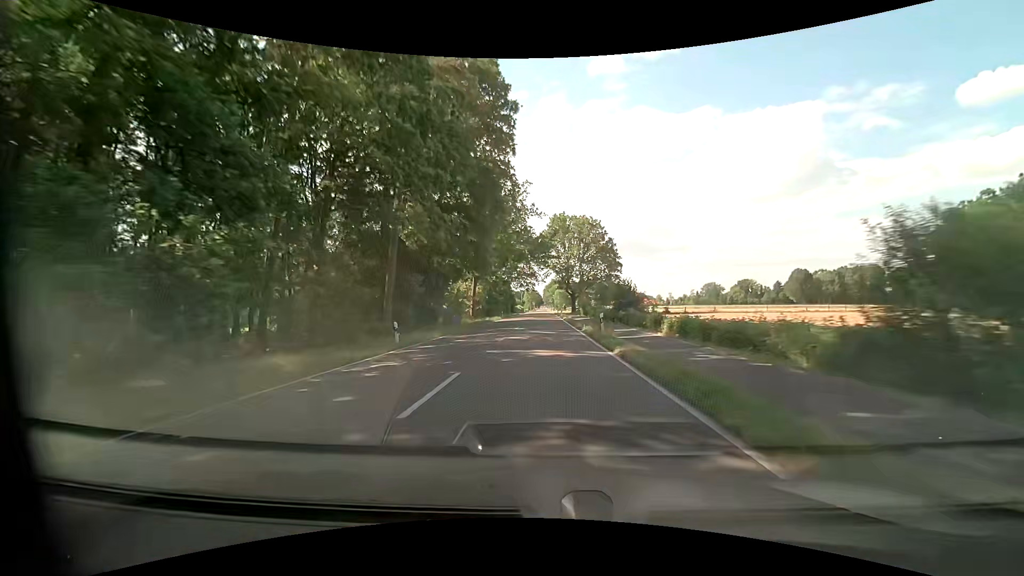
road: tertiary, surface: asphalt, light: Day
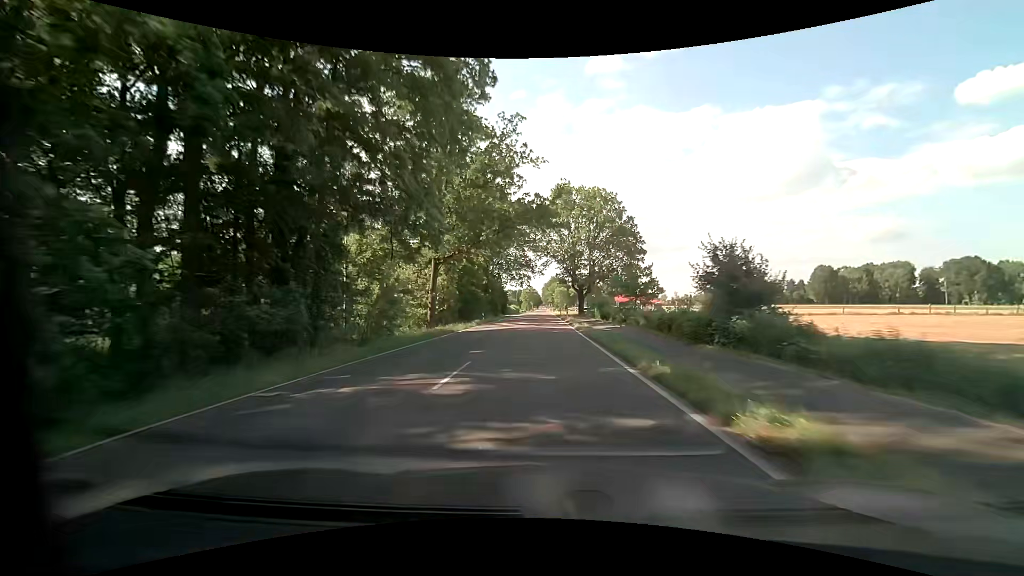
(+0.2, +22.3) m; 0°
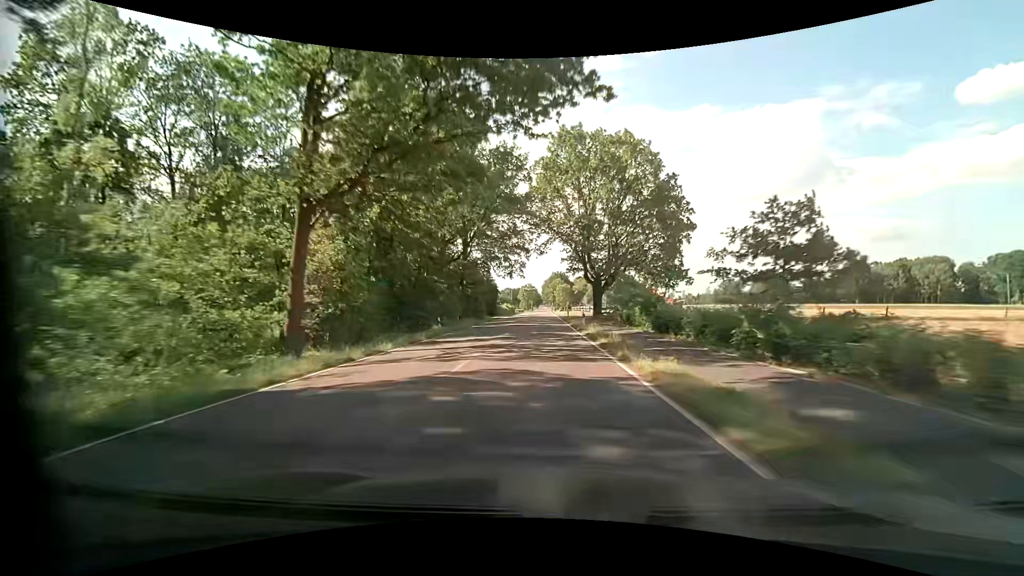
(0.0, +22.3) m; 0°
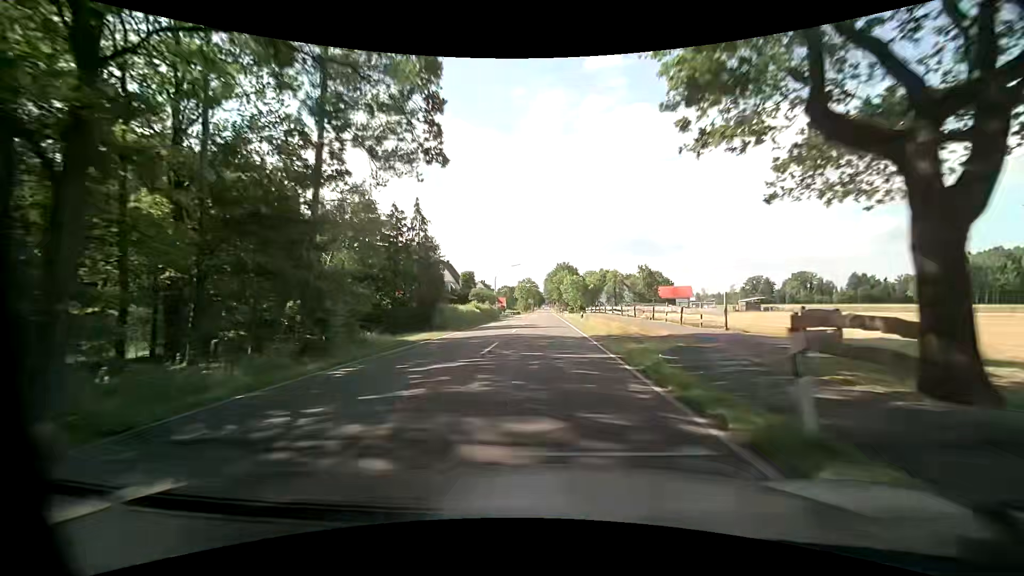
(0.0, +44.5) m; -1°
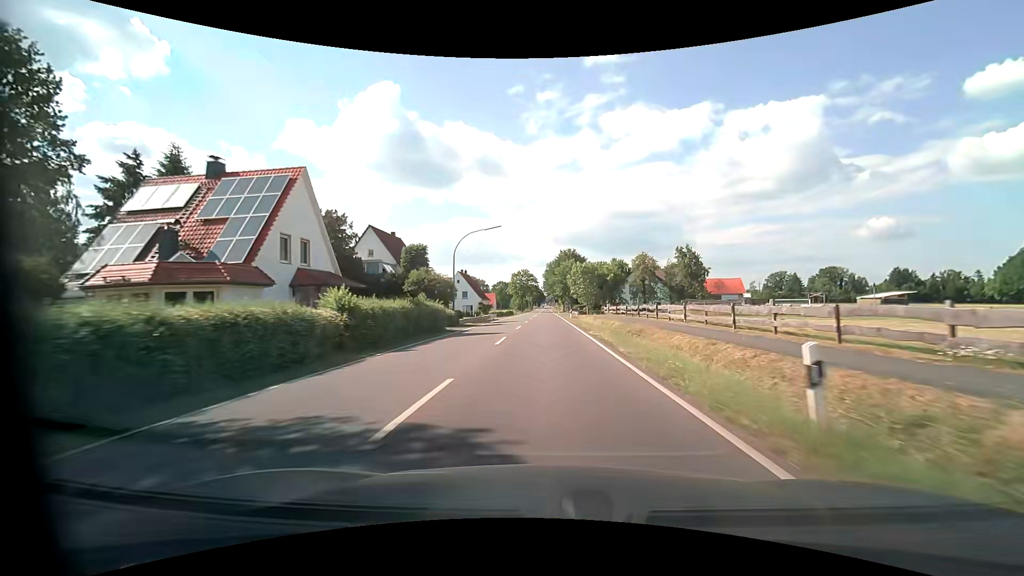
(+0.5, +33.3) m; +1°
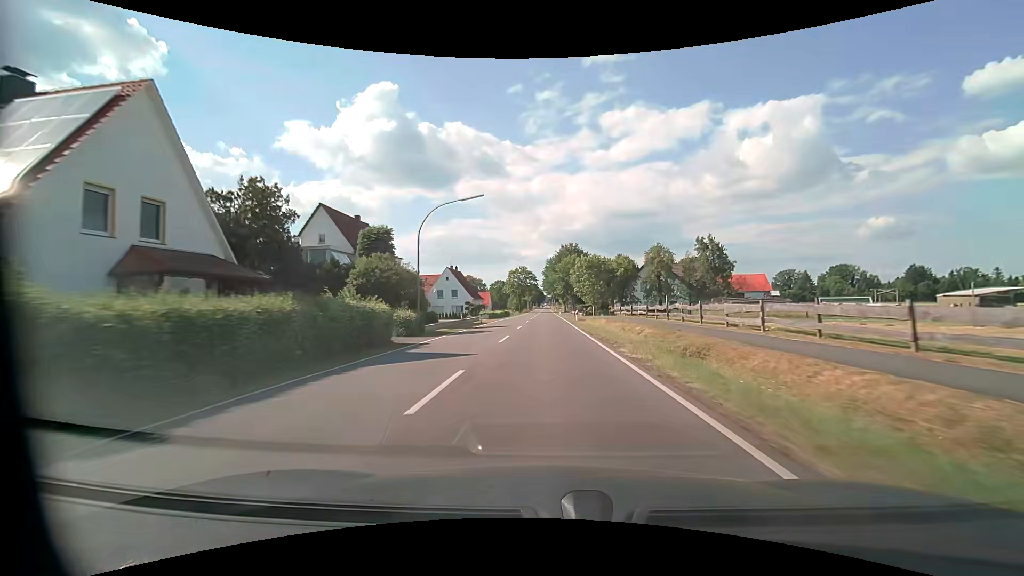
(0.0, +11.1) m; 0°
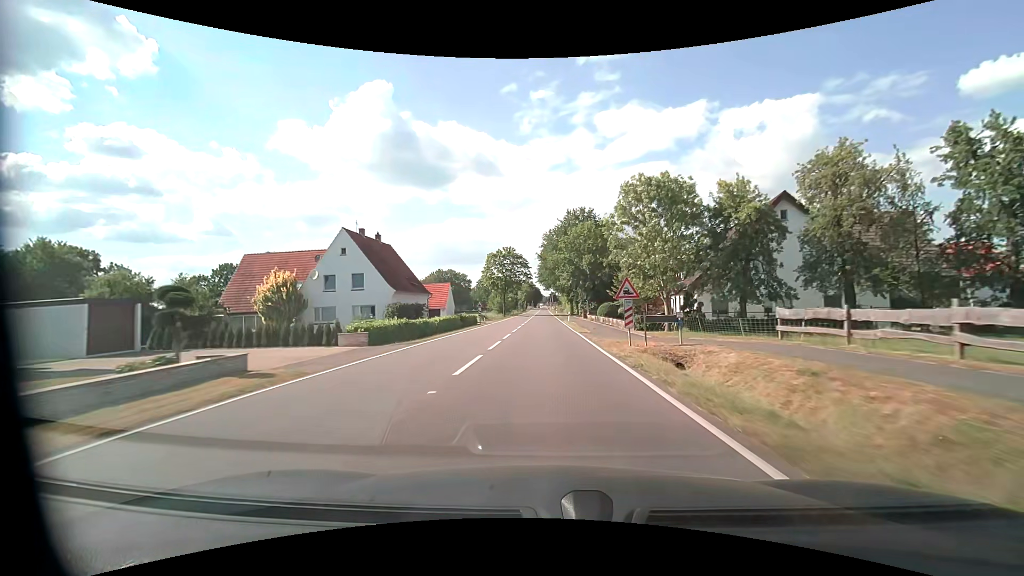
(+0.1, +44.5) m; 0°
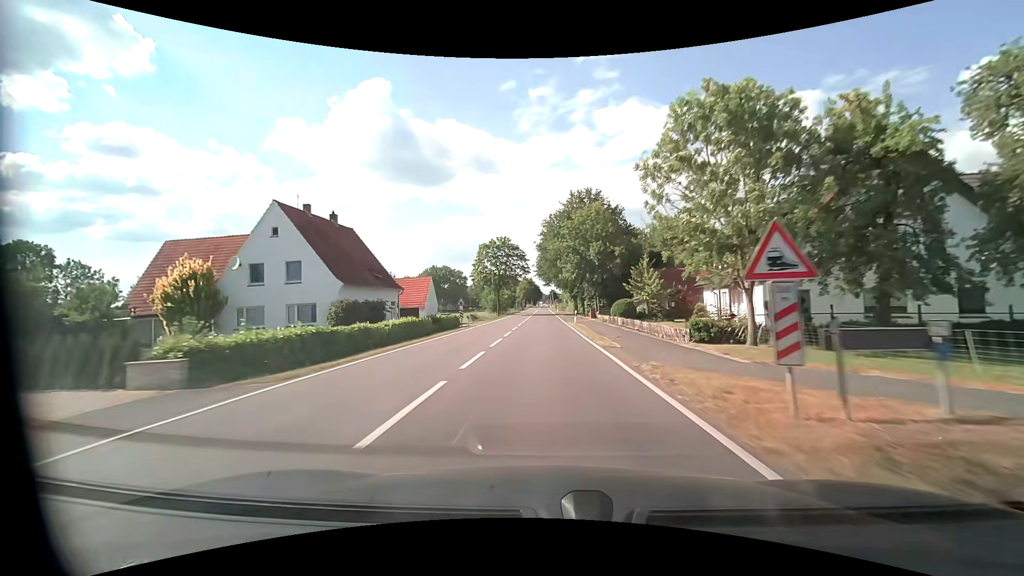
(0.0, +11.2) m; 0°
(0, +10) (0, +20) (0, +30) (0, +40) (0, +50) (0, +60) (0, +70) (0, +80) (0, +90) (0, +100) m
